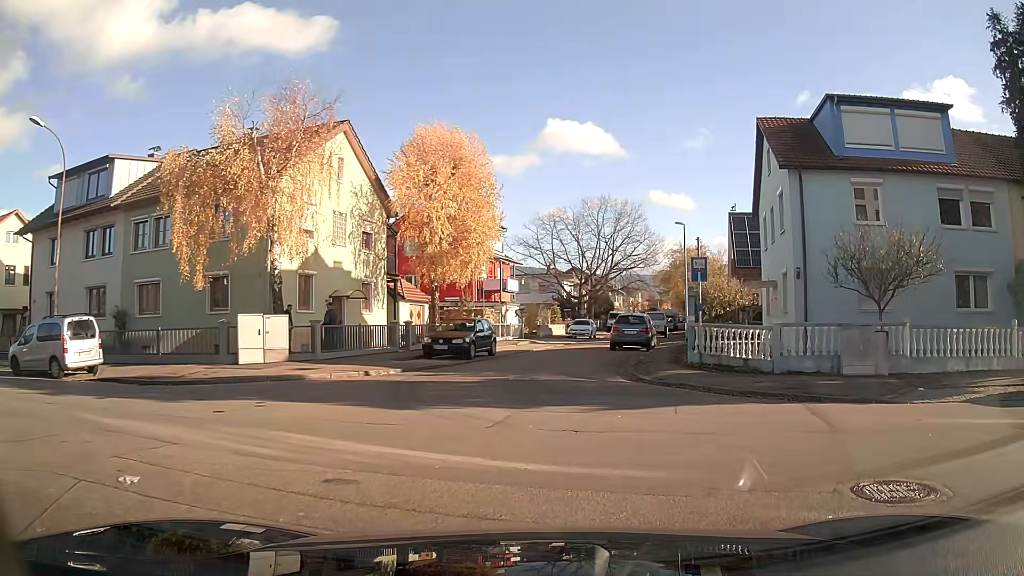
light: Day
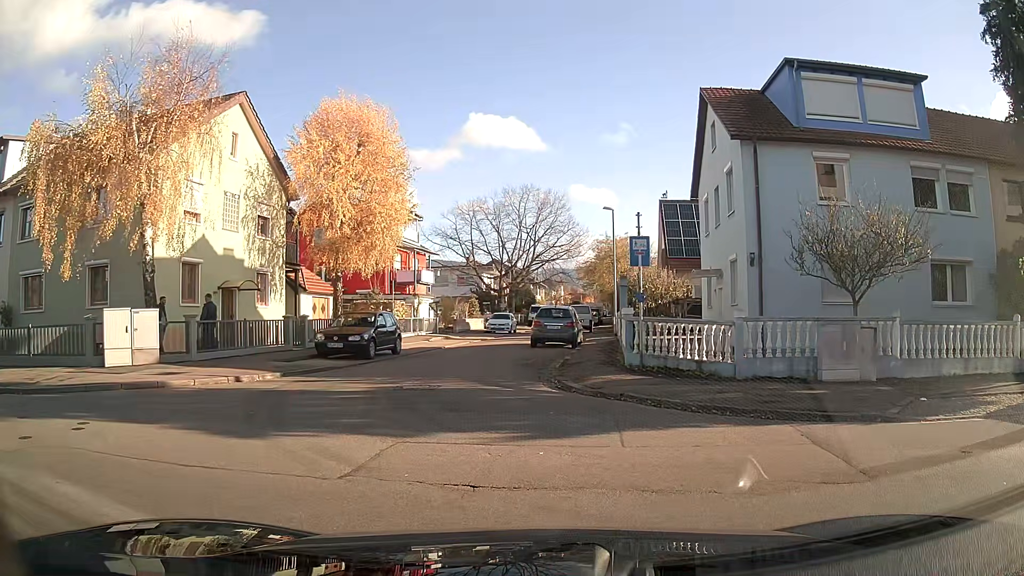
(+0.1, +2.8) m; +4°
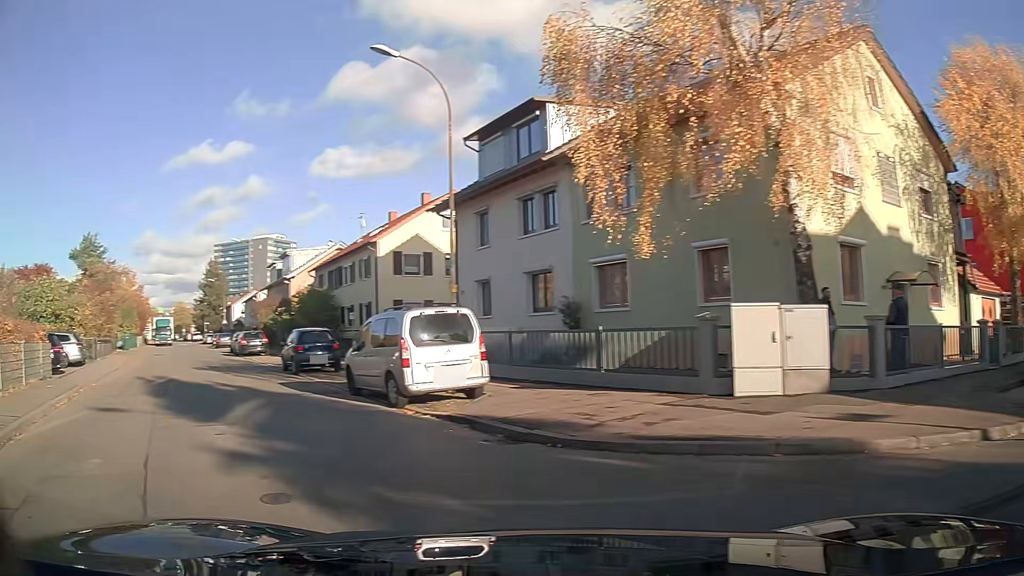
(-3.8, +6.0) m; -58°
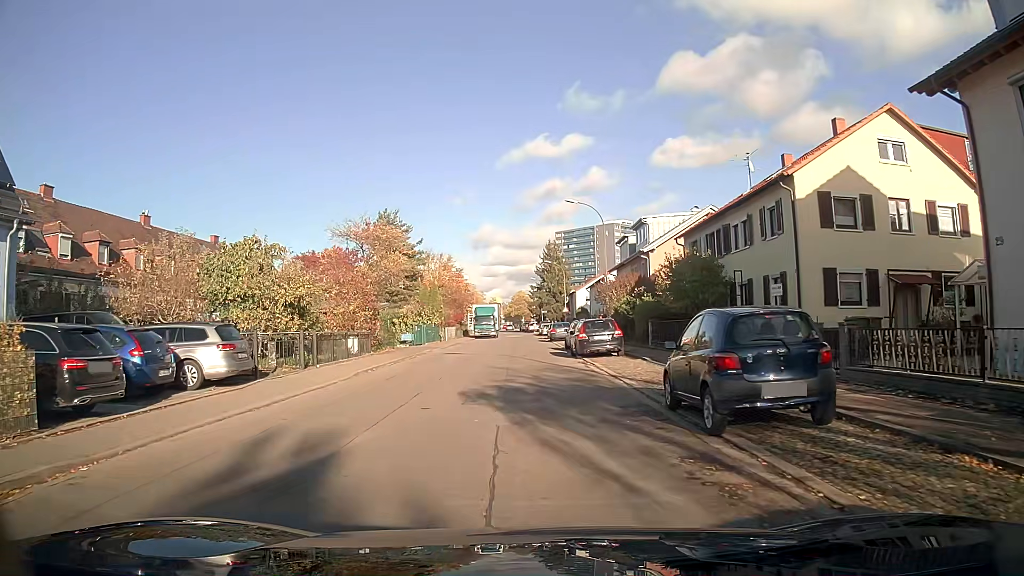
(-4.1, +14.0) m; -25°
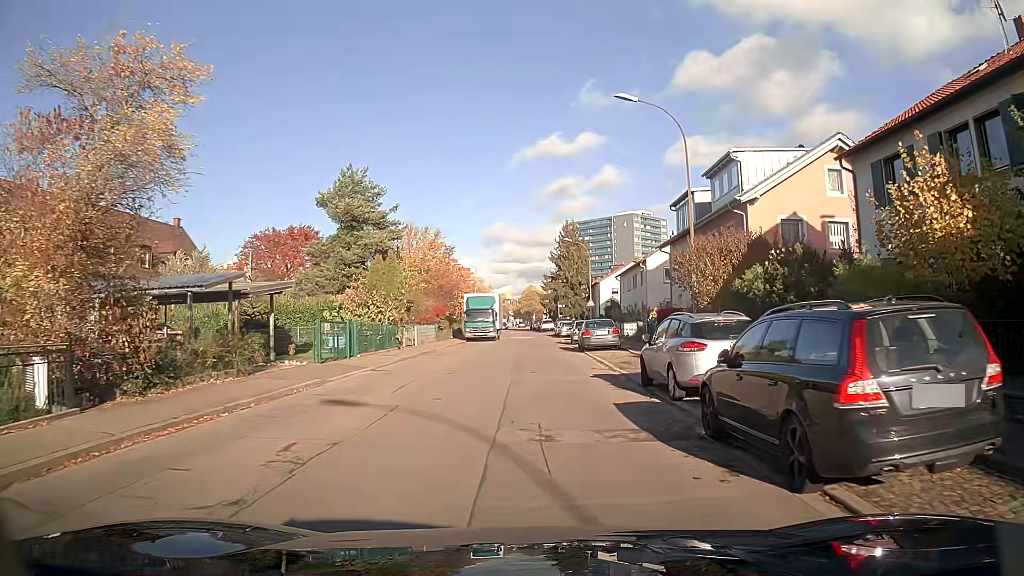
(-0.1, +20.5) m; 0°
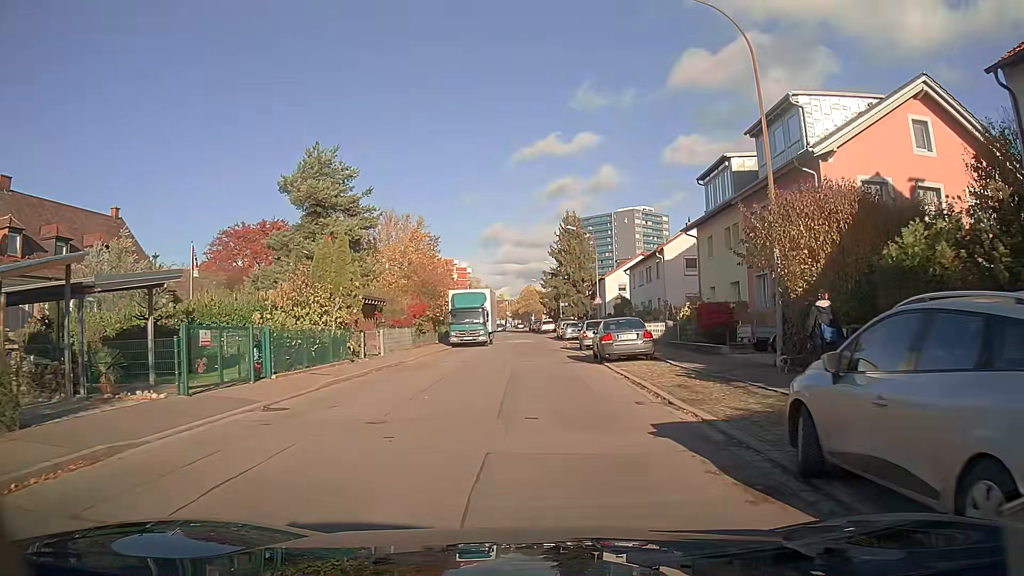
(0.0, +8.3) m; 0°
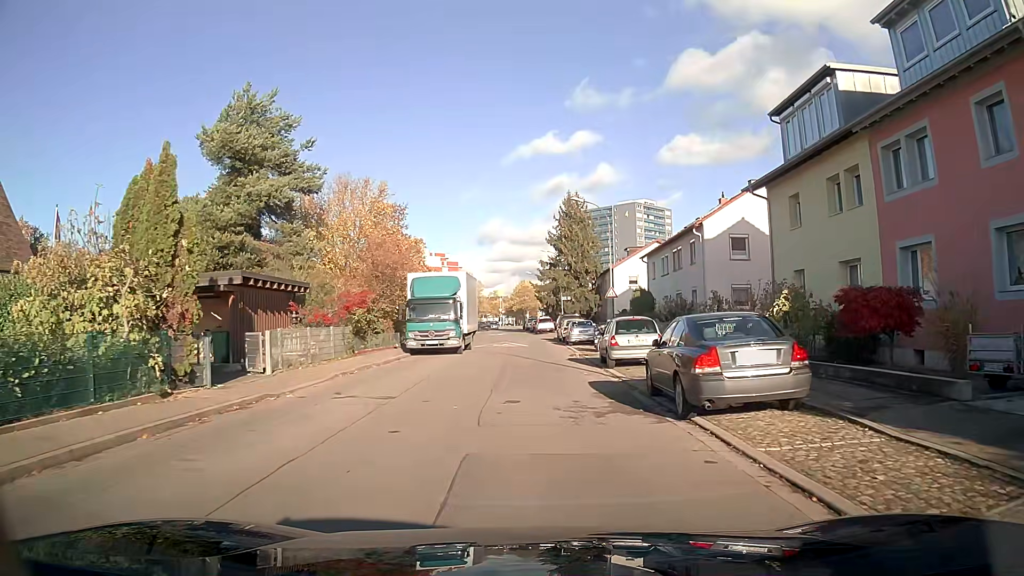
(+0.1, +12.4) m; 0°
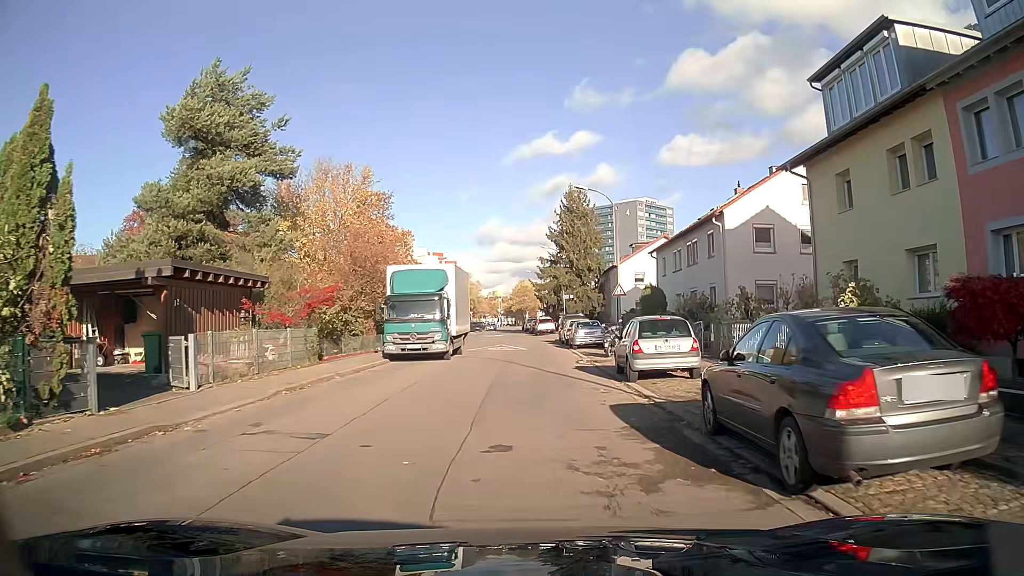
(0.0, +4.1) m; 0°
(0, +10) (0, +20) (0, +30) (0, +40) (0, +50) (-1, +60) (-2, +70) (-2, +80) (-3, +90) (-3, +100) m
